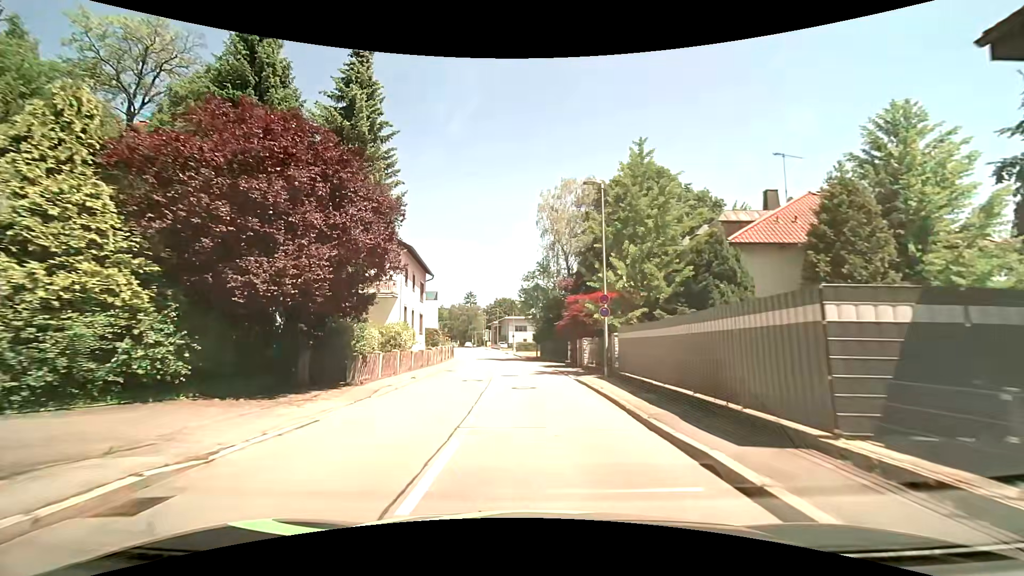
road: tertiary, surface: asphalt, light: Day
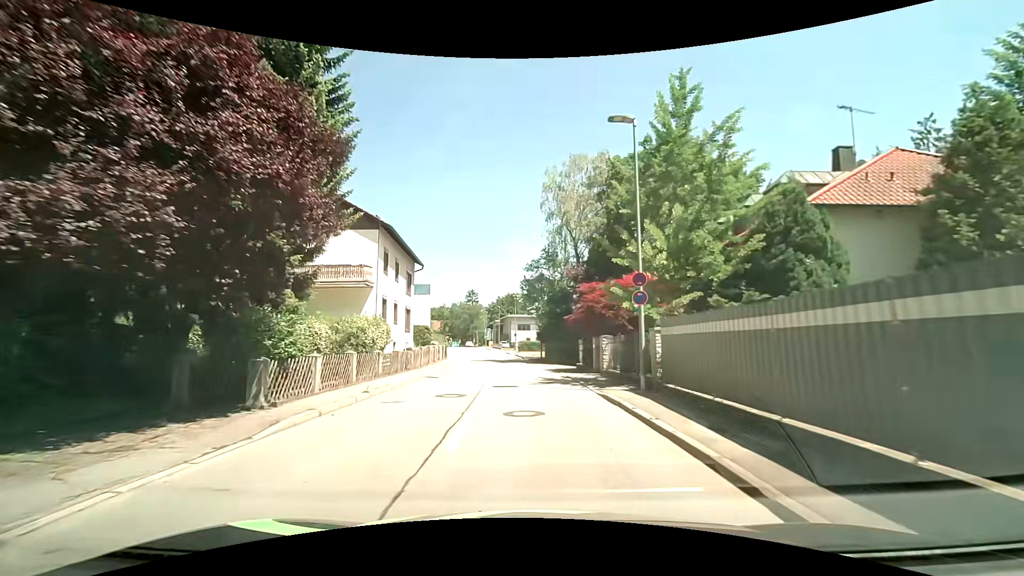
(0.0, +5.9) m; 0°
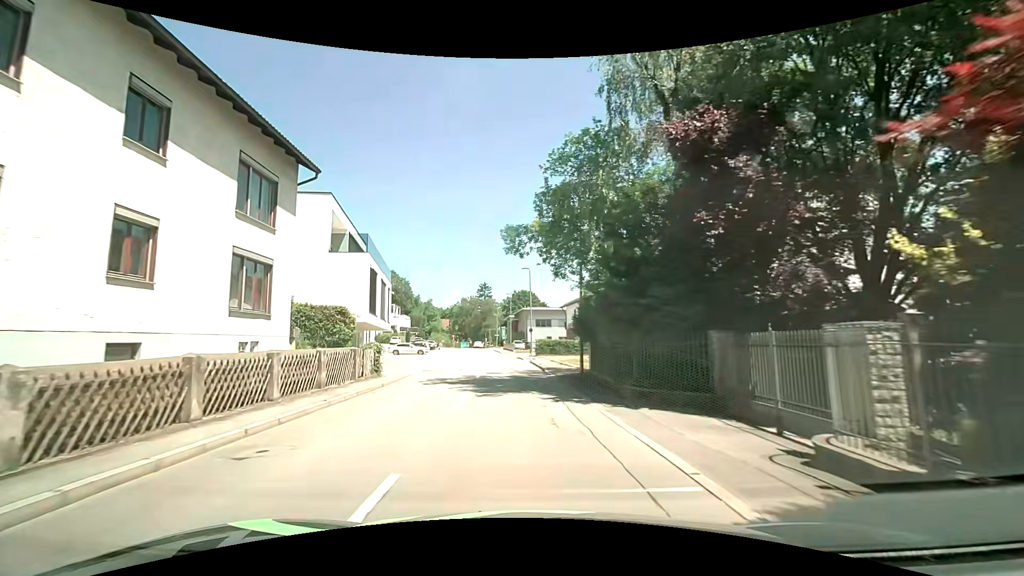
(-0.4, +23.3) m; -2°
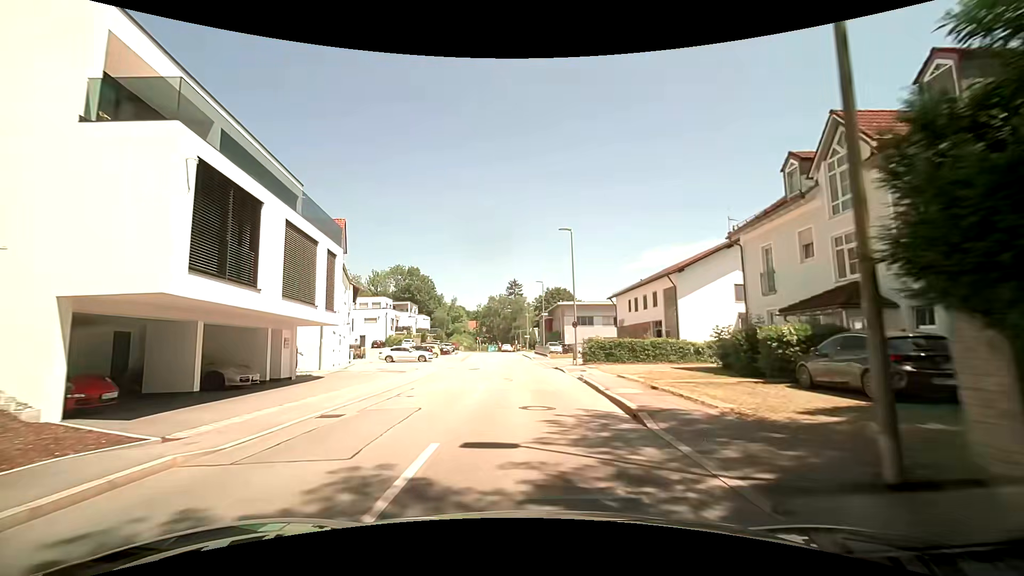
(-0.7, +16.5) m; -4°
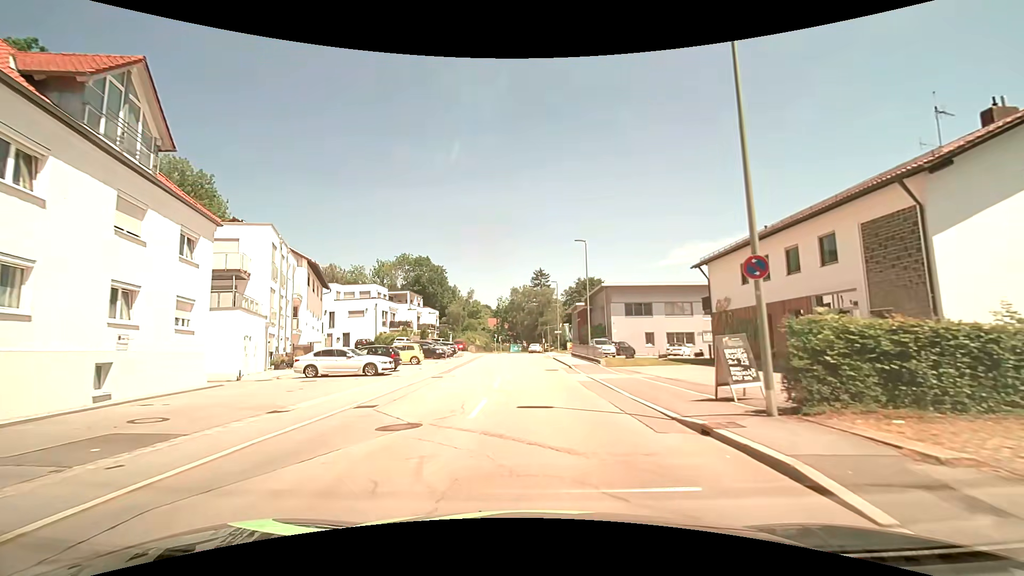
(-0.7, +21.2) m; -4°
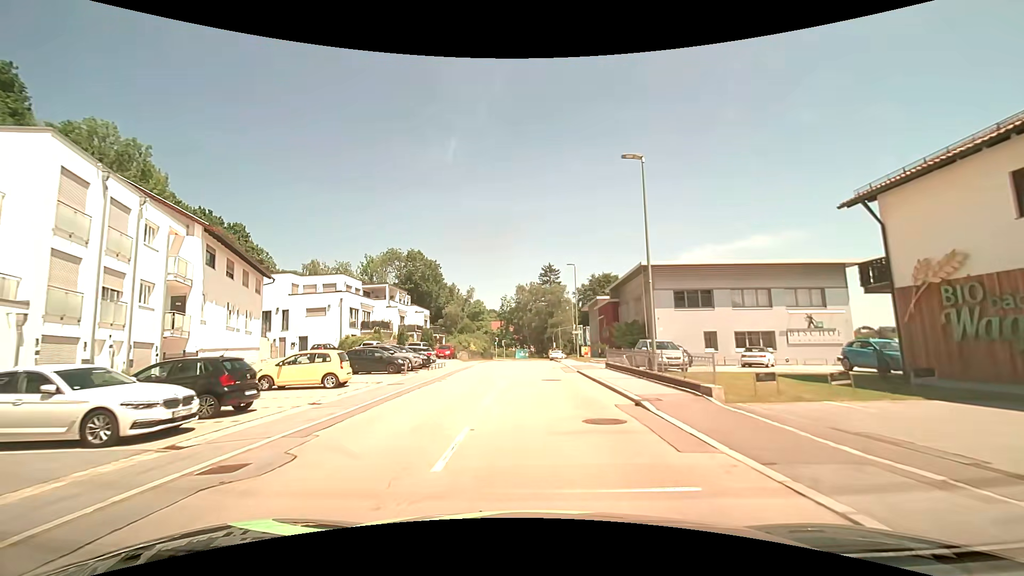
(-0.1, +15.9) m; -1°
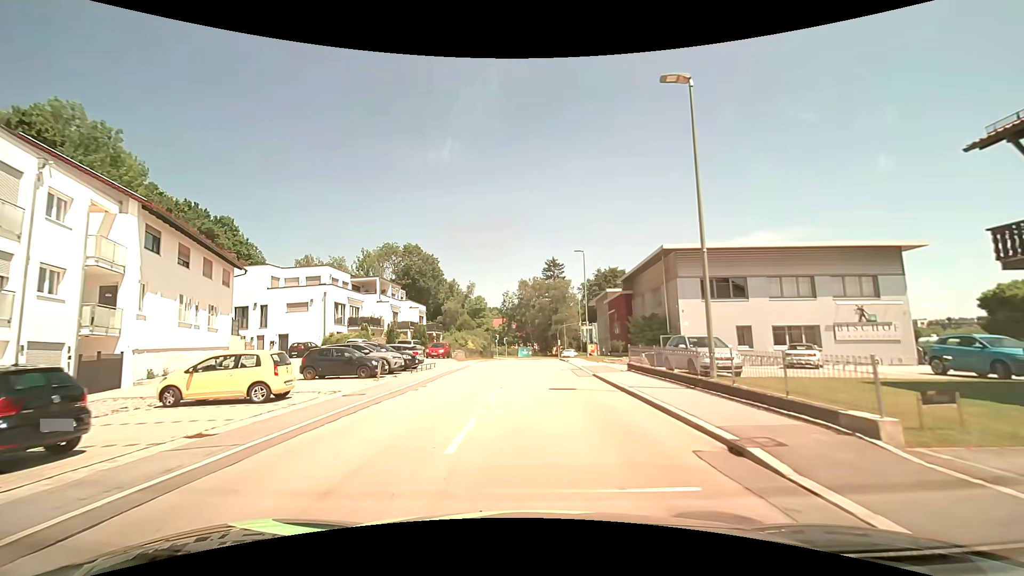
(0.0, +5.3) m; 0°
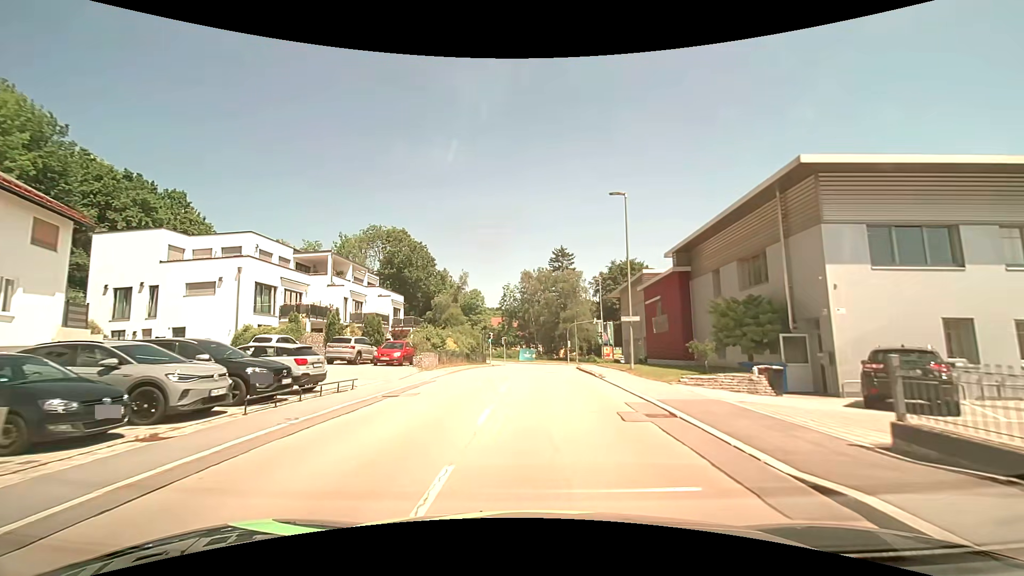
(-0.1, +15.7) m; -1°
